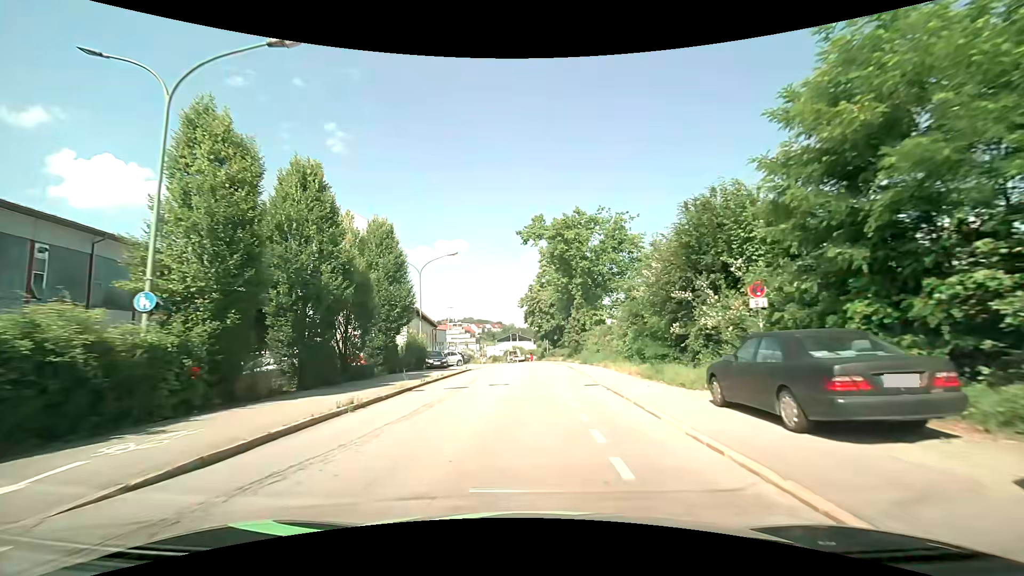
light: Day
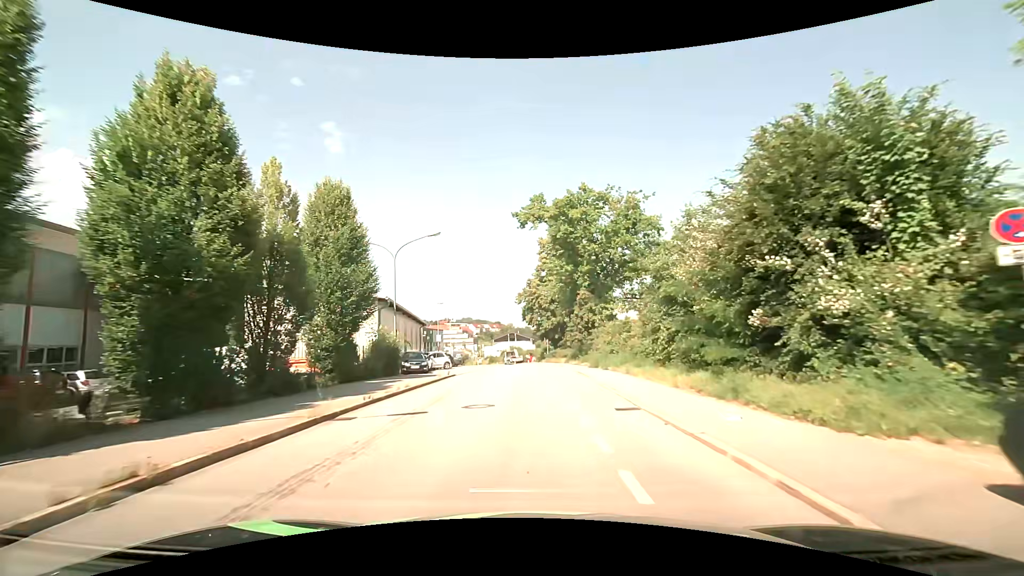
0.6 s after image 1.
(0.0, +6.7) m; 0°
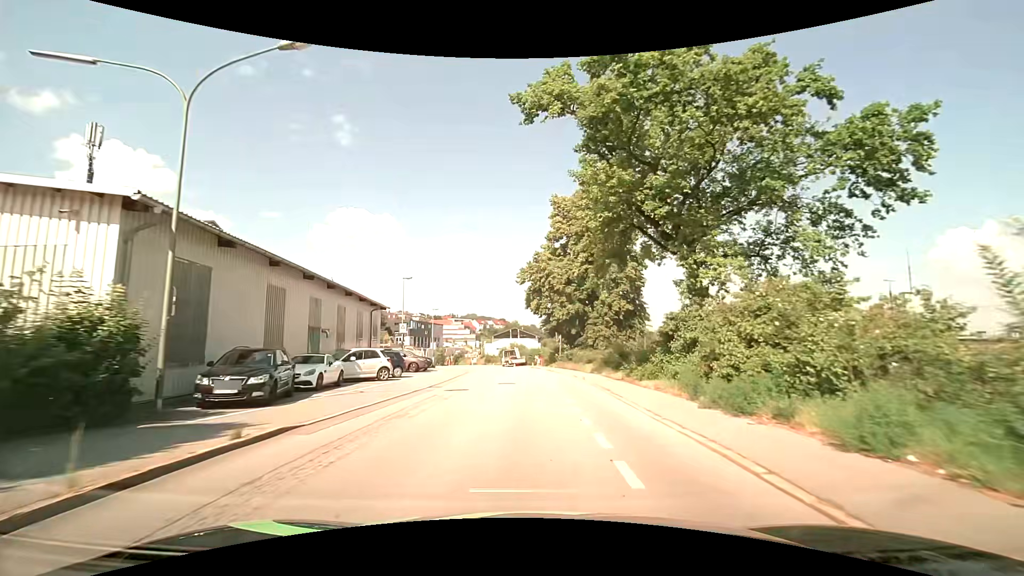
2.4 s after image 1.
(-0.1, +19.9) m; 0°
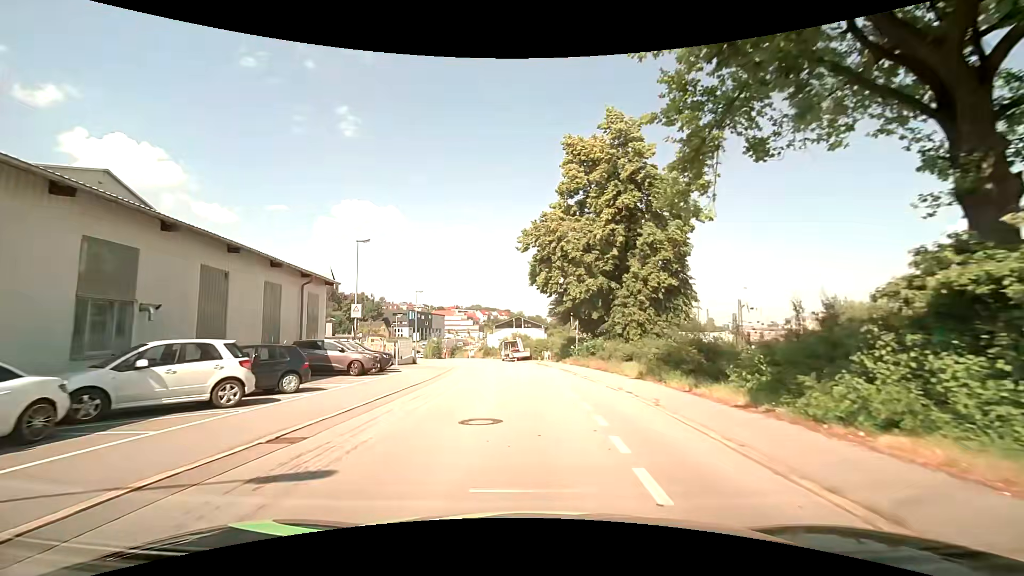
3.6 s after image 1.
(-0.1, +12.7) m; -1°
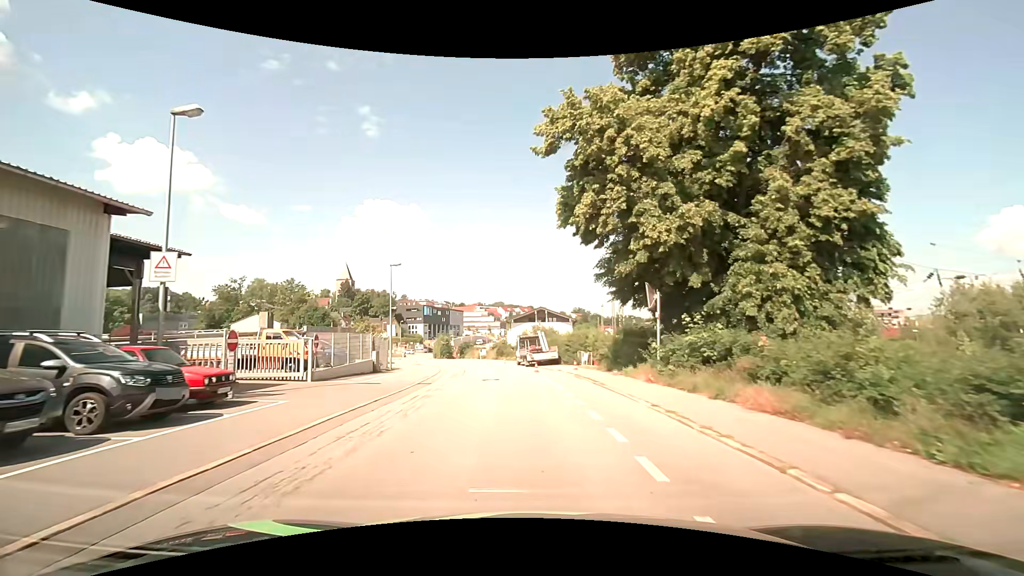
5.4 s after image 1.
(-0.2, +17.7) m; -3°
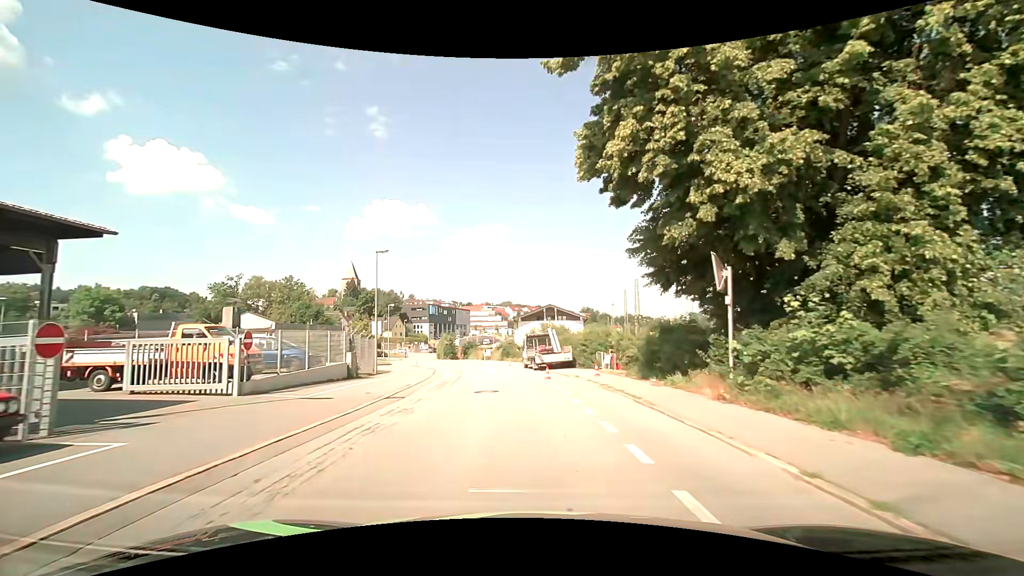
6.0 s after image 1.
(0.0, +5.5) m; -1°
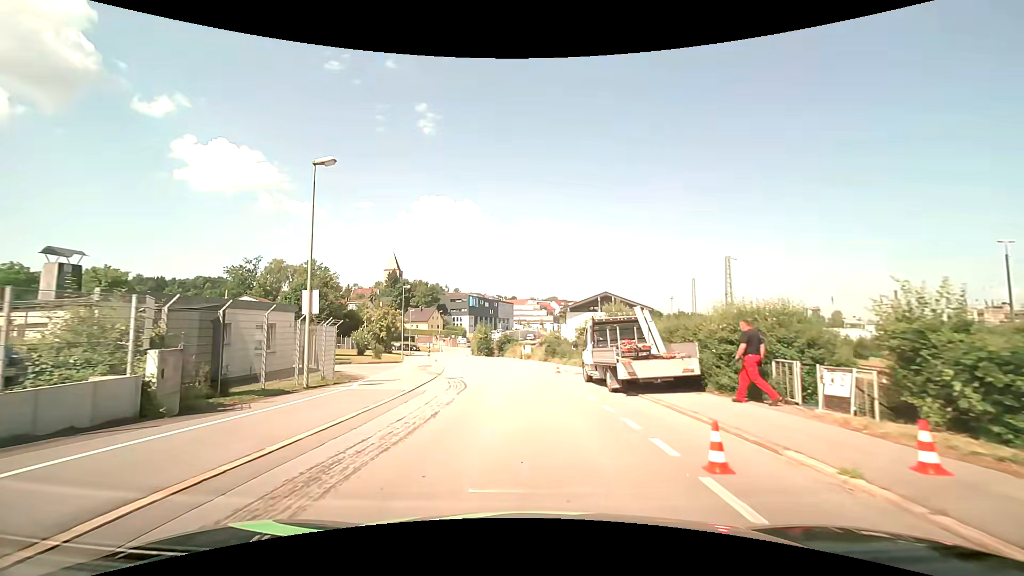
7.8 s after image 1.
(-0.7, +15.6) m; -5°
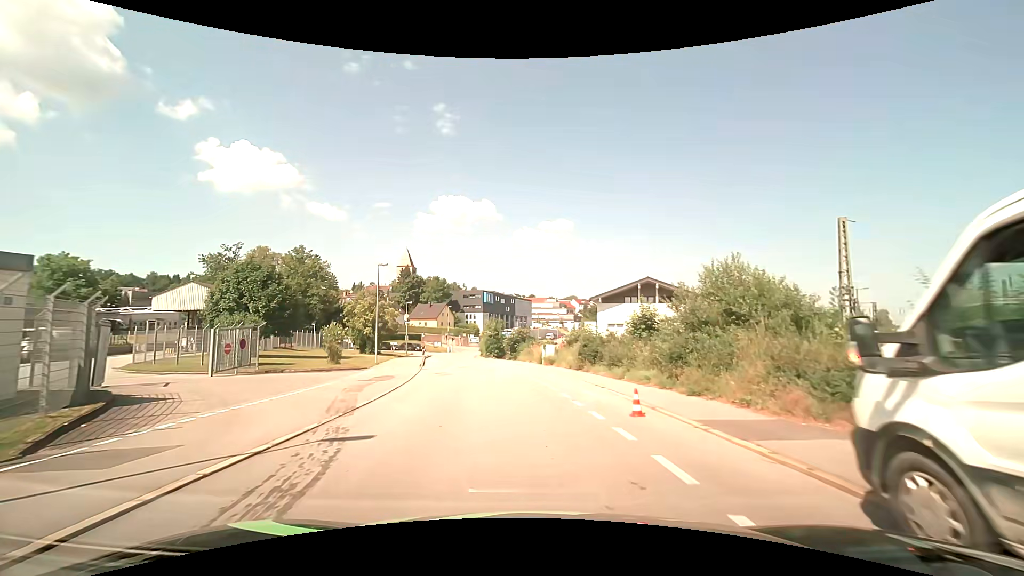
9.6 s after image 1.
(-0.3, +15.3) m; -2°
(0, +10) (-1, +20) (-2, +30) (-4, +40) (-6, +49) (-8, +59) (-10, +69) (-11, +79) (-12, +89) (-11, +99) m
